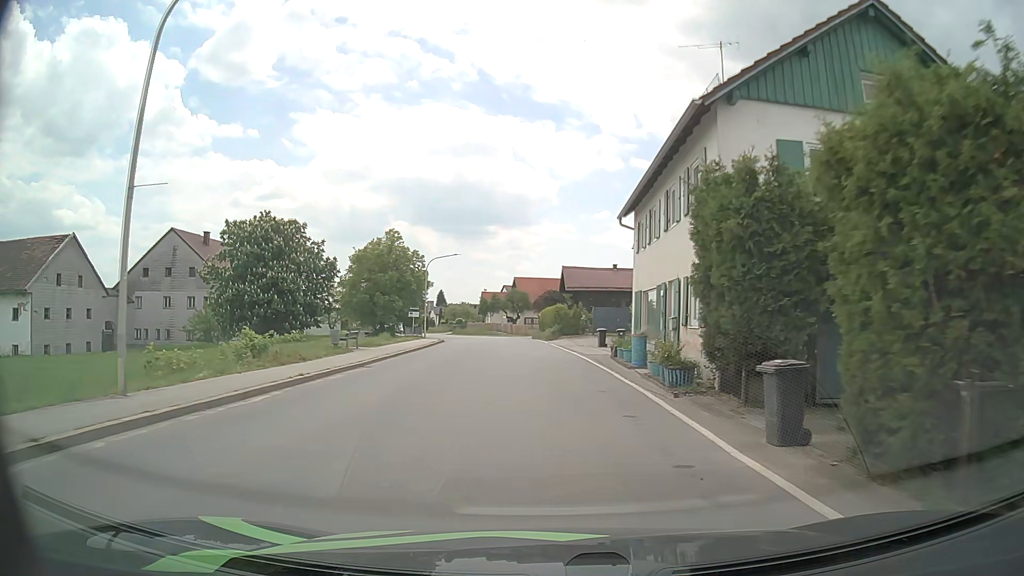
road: secondary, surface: asphalt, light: Day
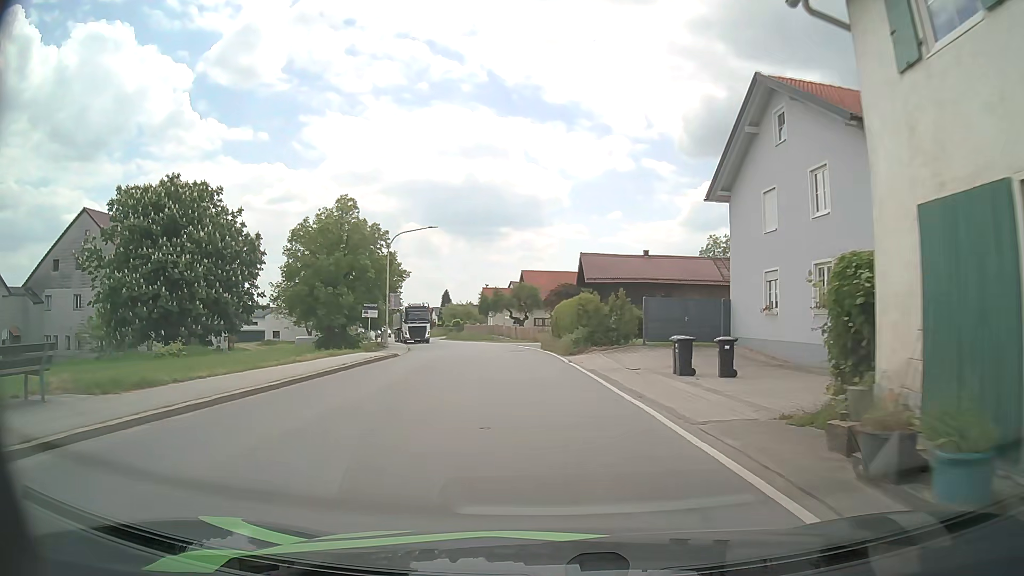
(-0.2, +18.3) m; -1°
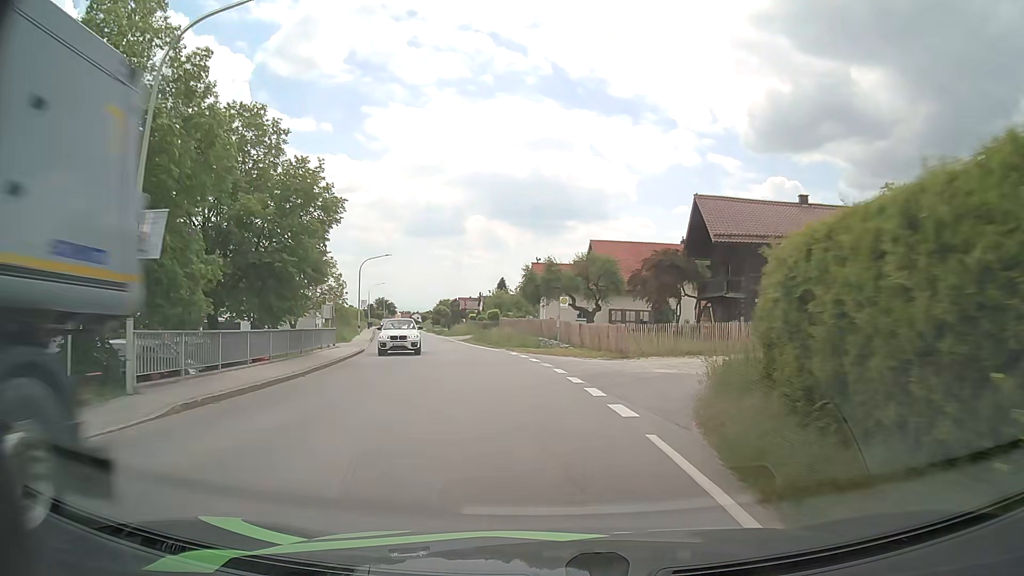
(-1.4, +30.7) m; -5°
(0, +10) (-1, +20) (-3, +30) (-5, +40) (-8, +49) (-10, +59) (-13, +69) (-15, +78) (-18, +88) (-20, +98) m
